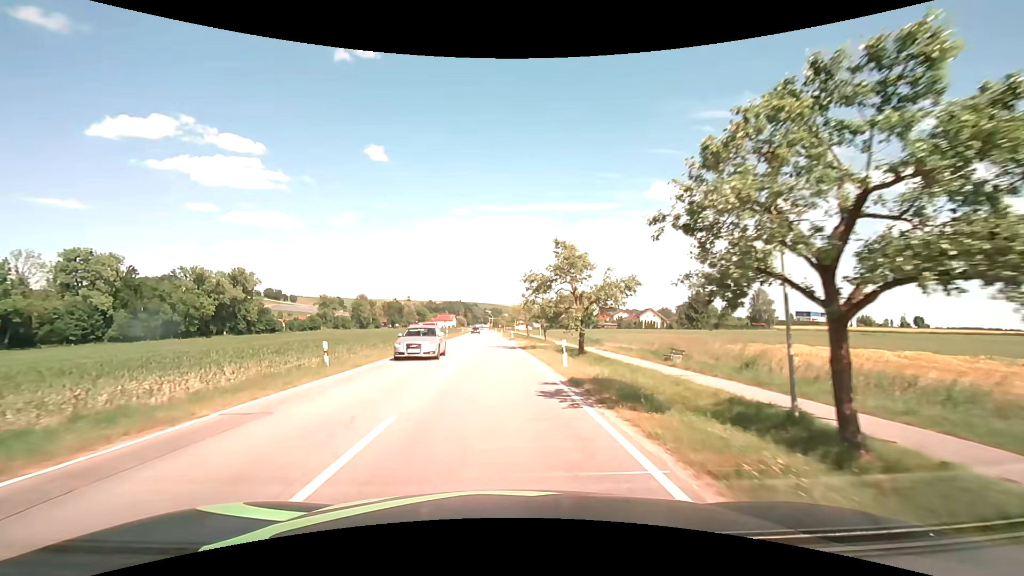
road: secondary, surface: asphalt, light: Day
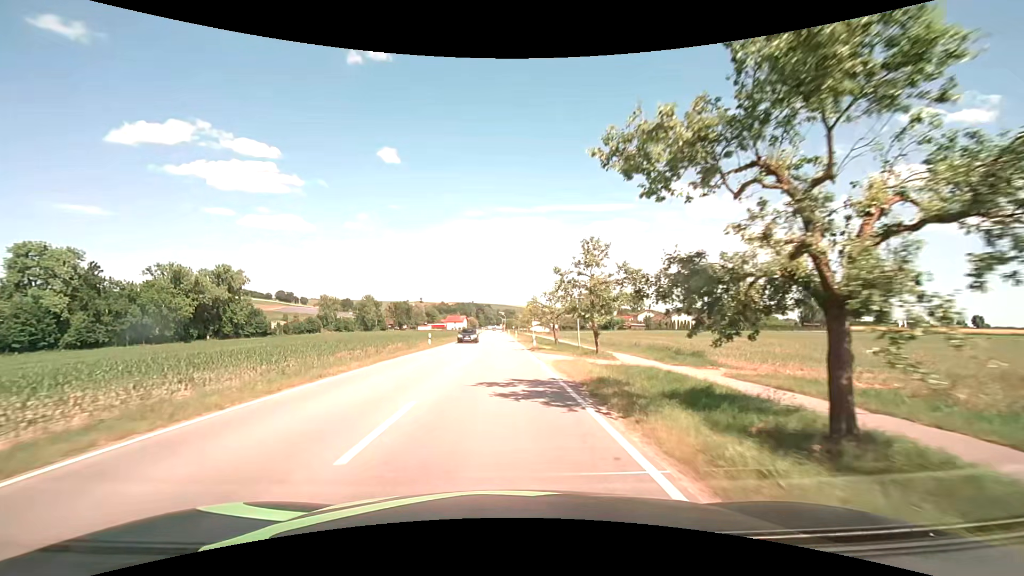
(-0.3, +23.0) m; -1°
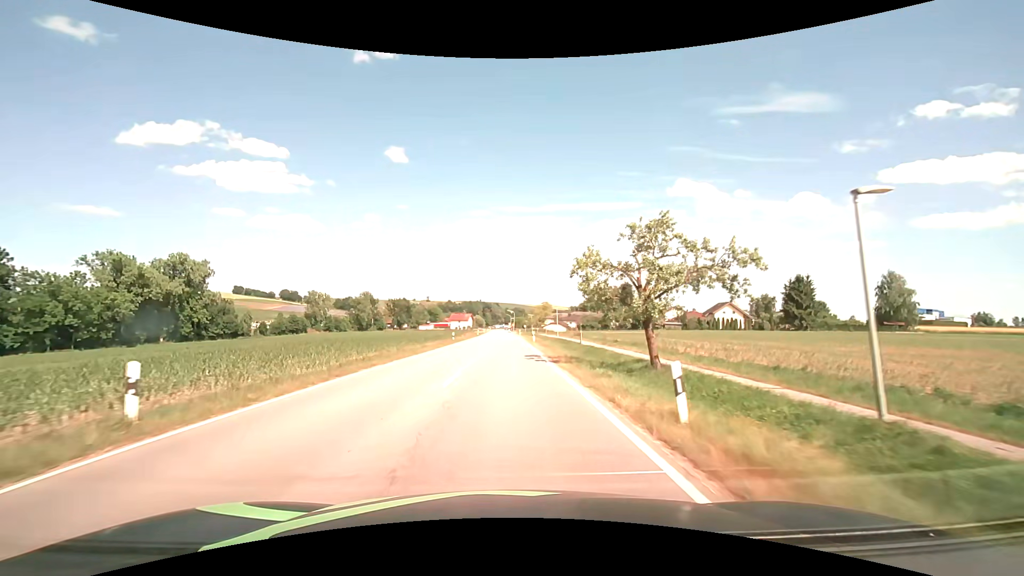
(-0.4, +30.6) m; -1°
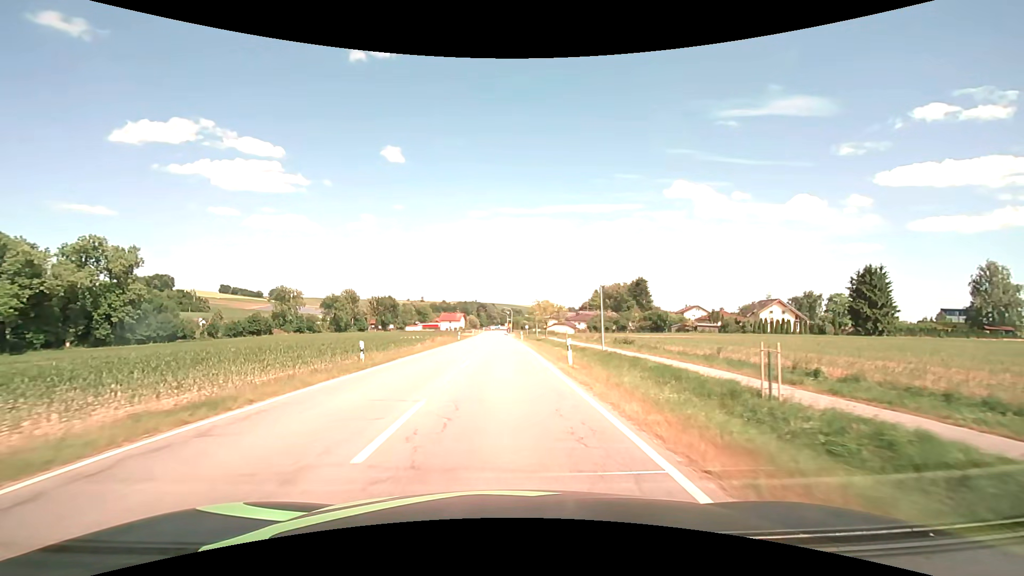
(+0.1, +30.5) m; +1°
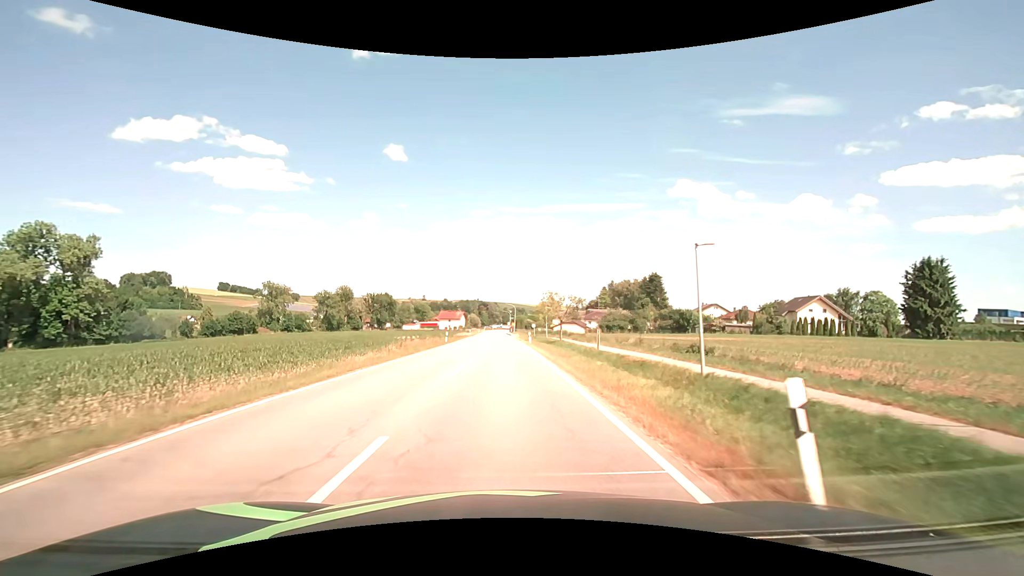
(-0.1, +15.2) m; 0°
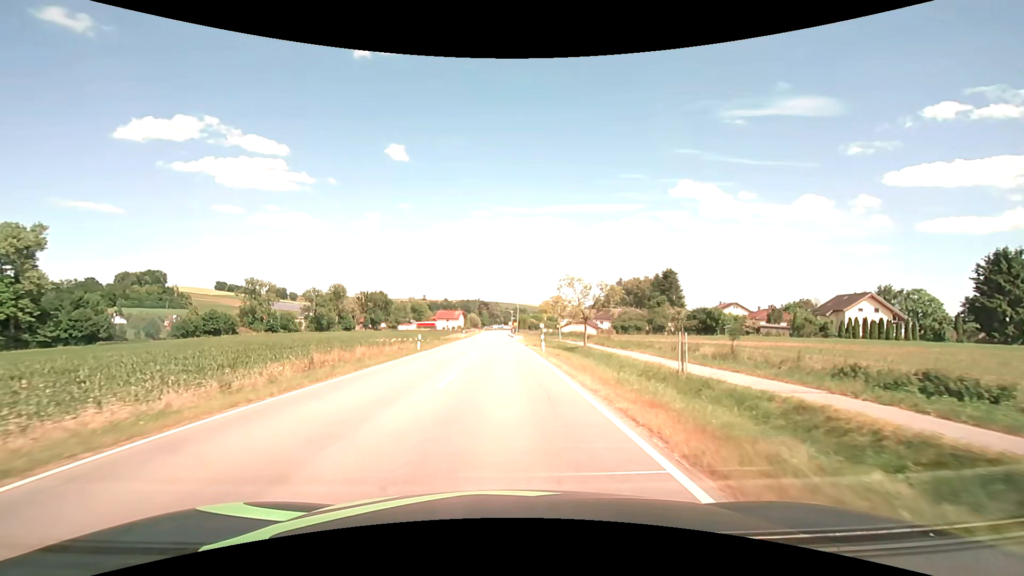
(0.0, +15.2) m; 0°
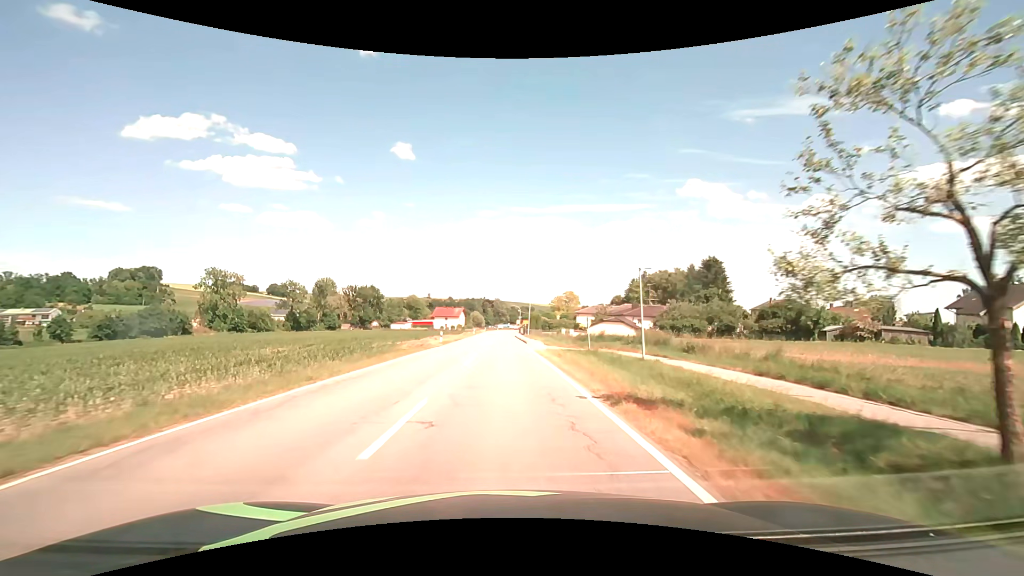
(-0.2, +30.5) m; -1°
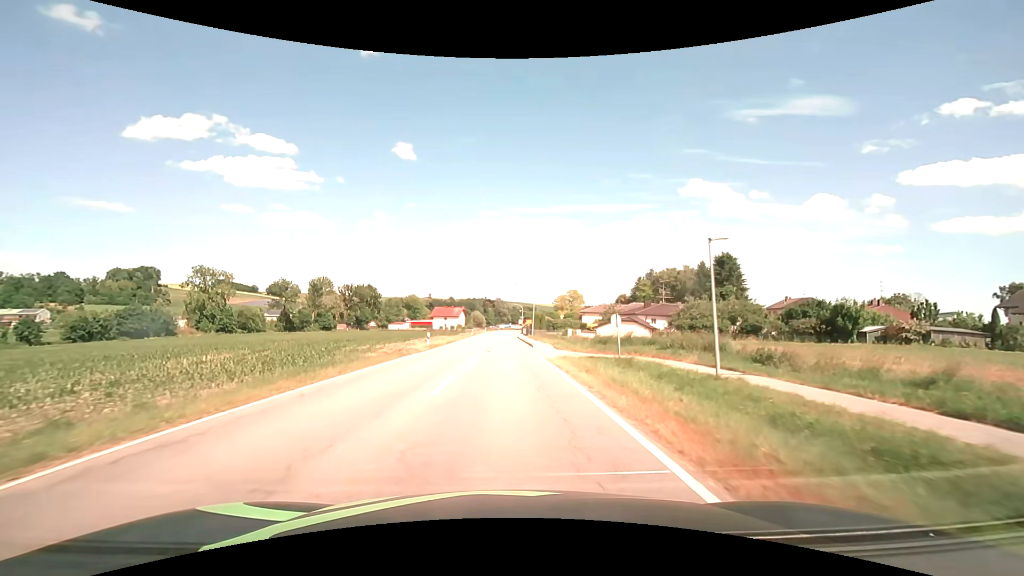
(0.0, +7.7) m; 0°
